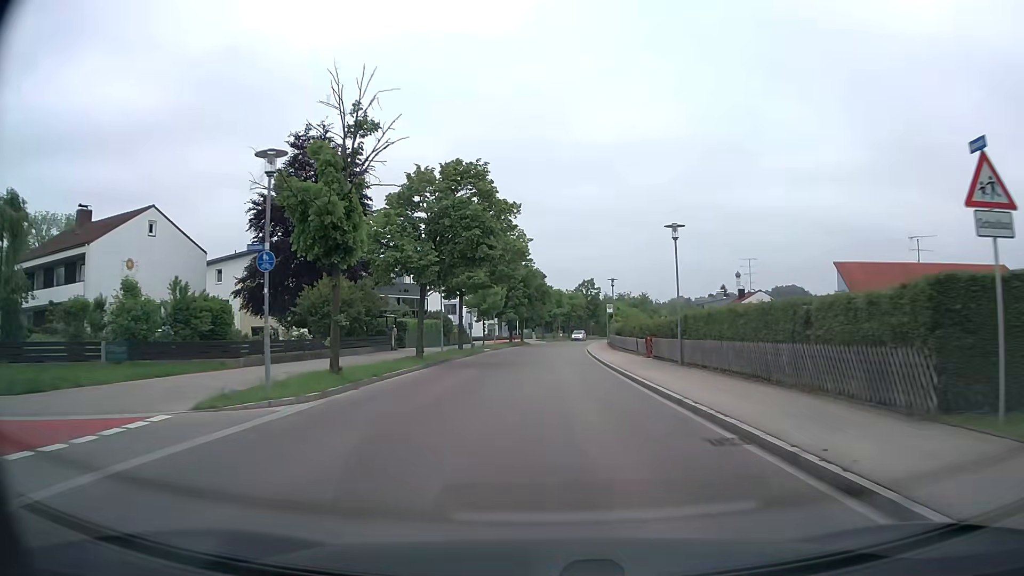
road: tertiary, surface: asphalt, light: Day
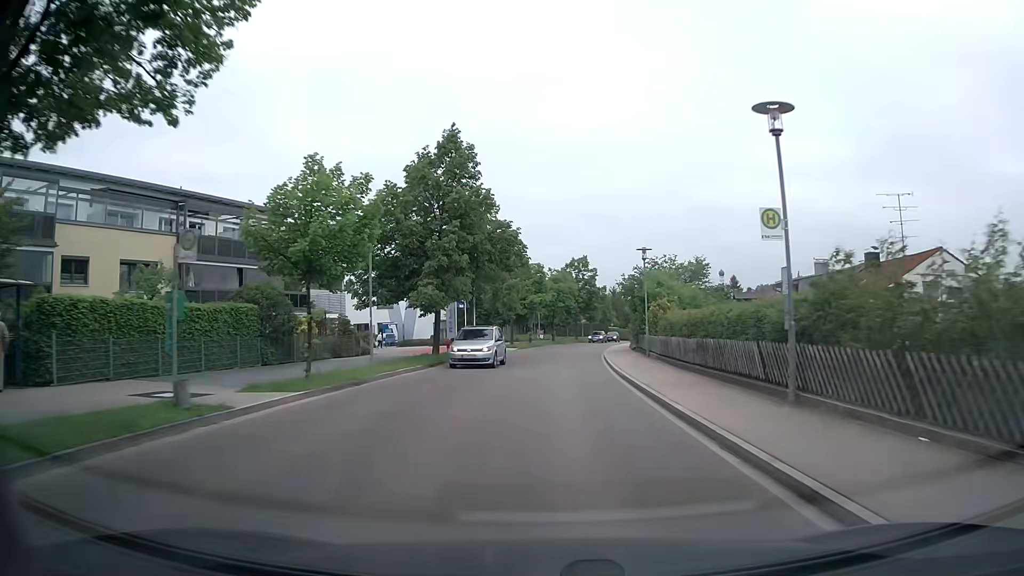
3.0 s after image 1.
(+0.4, +36.9) m; +2°
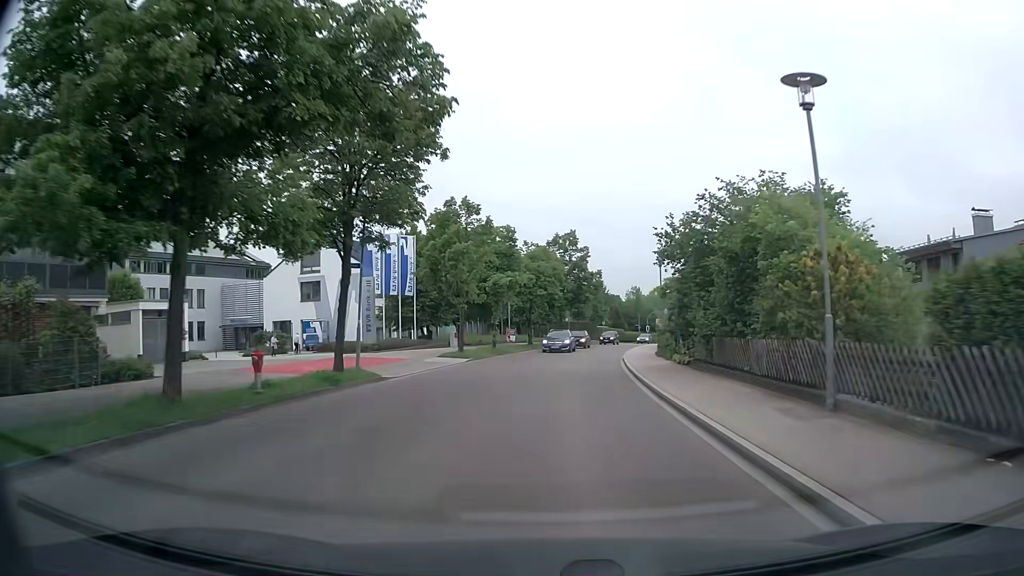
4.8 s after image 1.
(+0.3, +21.8) m; +2°
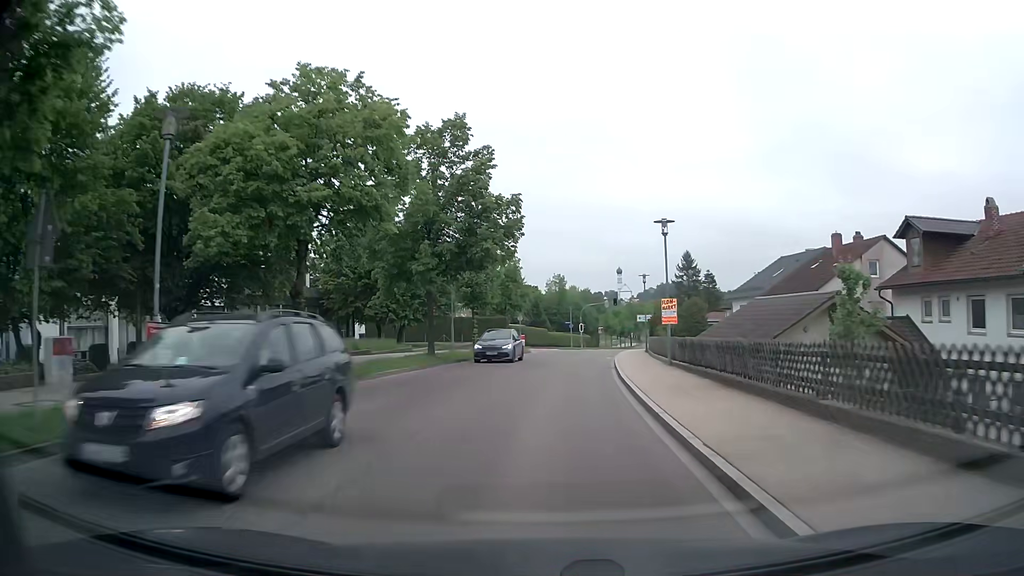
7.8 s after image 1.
(+2.6, +35.8) m; +8°
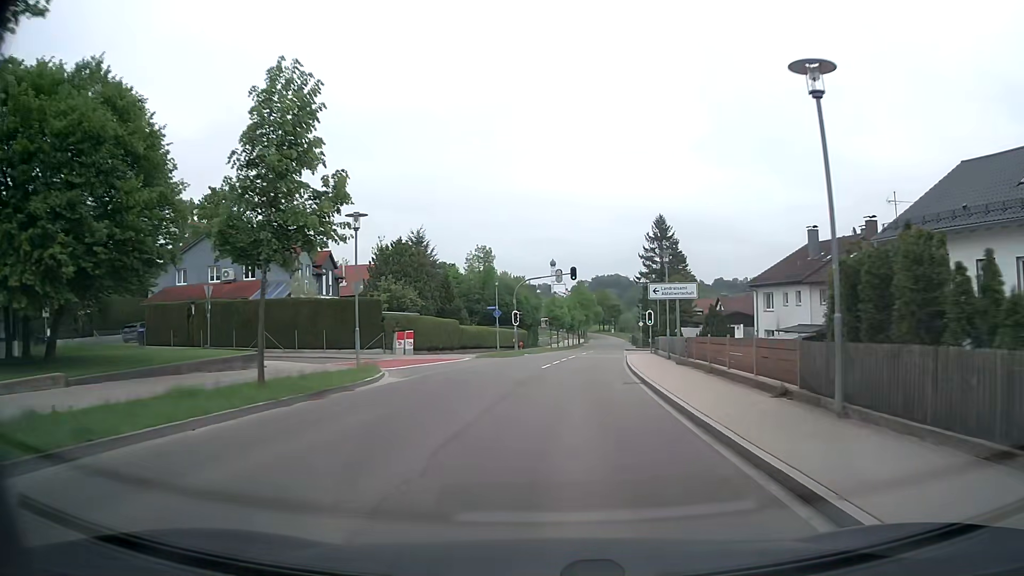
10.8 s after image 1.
(+1.6, +35.0) m; +6°
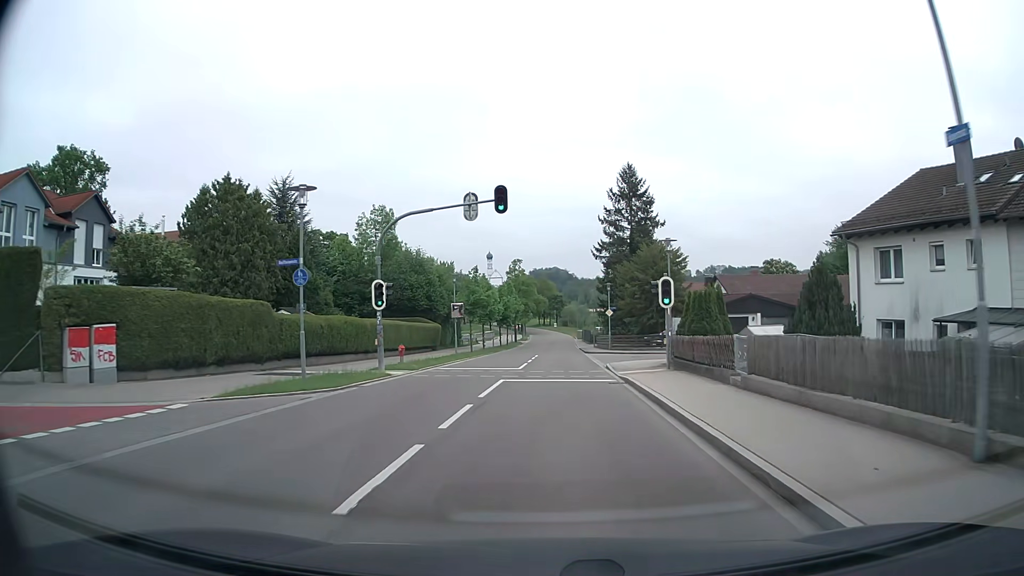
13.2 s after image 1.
(+1.4, +26.5) m; +5°
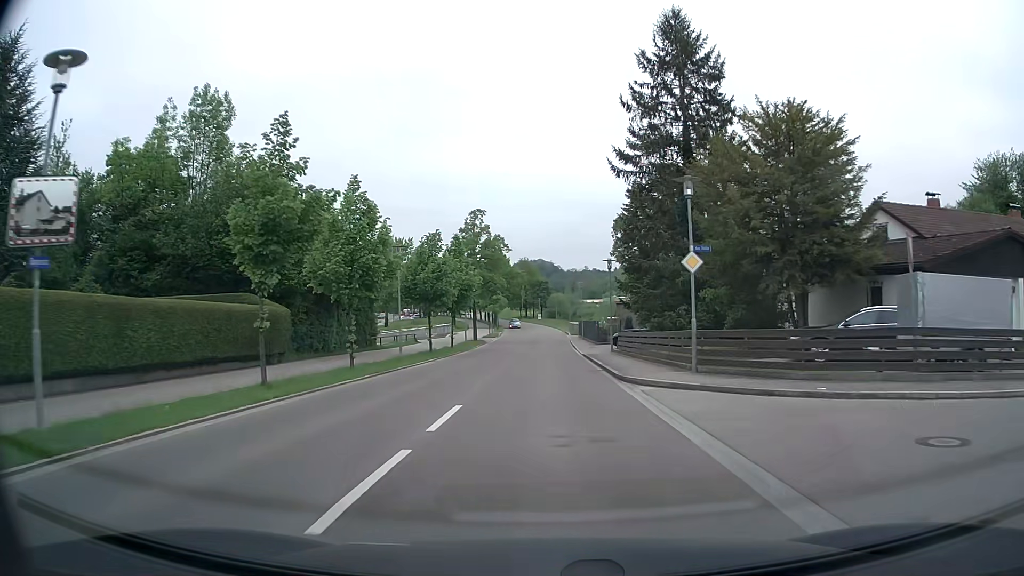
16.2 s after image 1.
(+1.0, +33.9) m; +2°
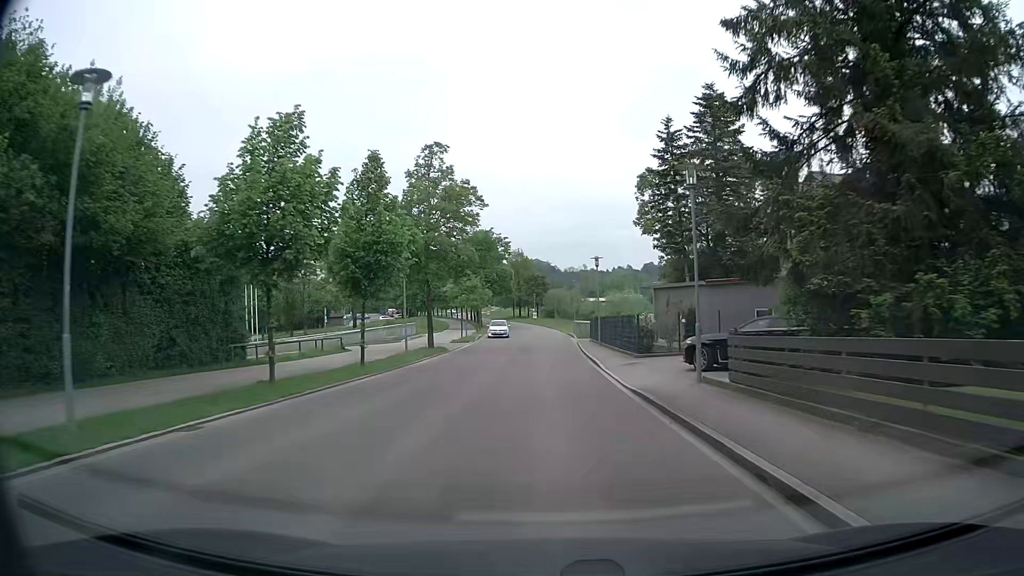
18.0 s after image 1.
(+0.1, +21.3) m; 0°
(0, +10) (0, +20) (0, +30) (0, +40) (0, +50) (0, +60) (0, +70) (-1, +80) (-1, +90) (-3, +100) m
